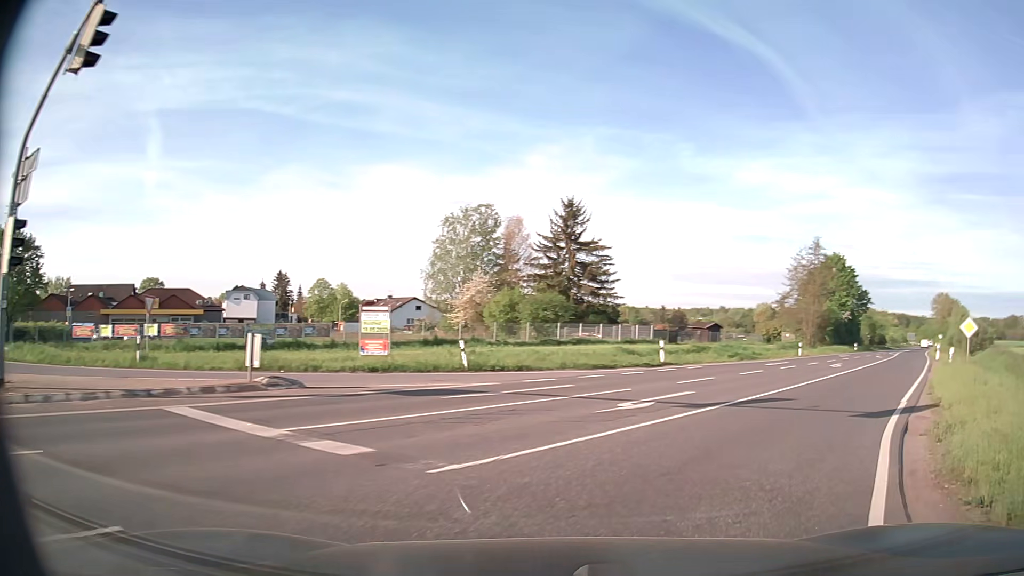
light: Day
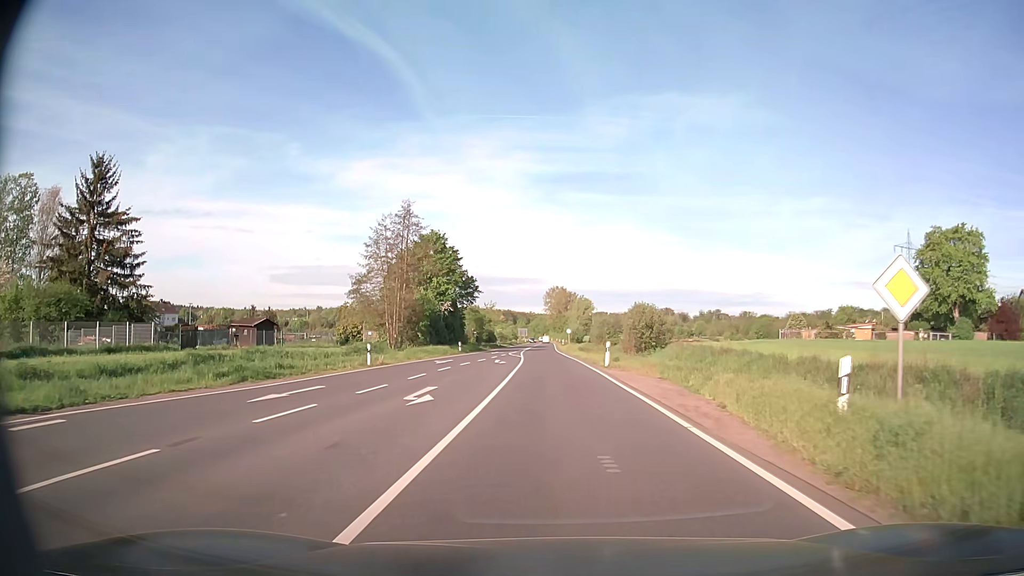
(+8.0, +19.2) m; +35°
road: secondary
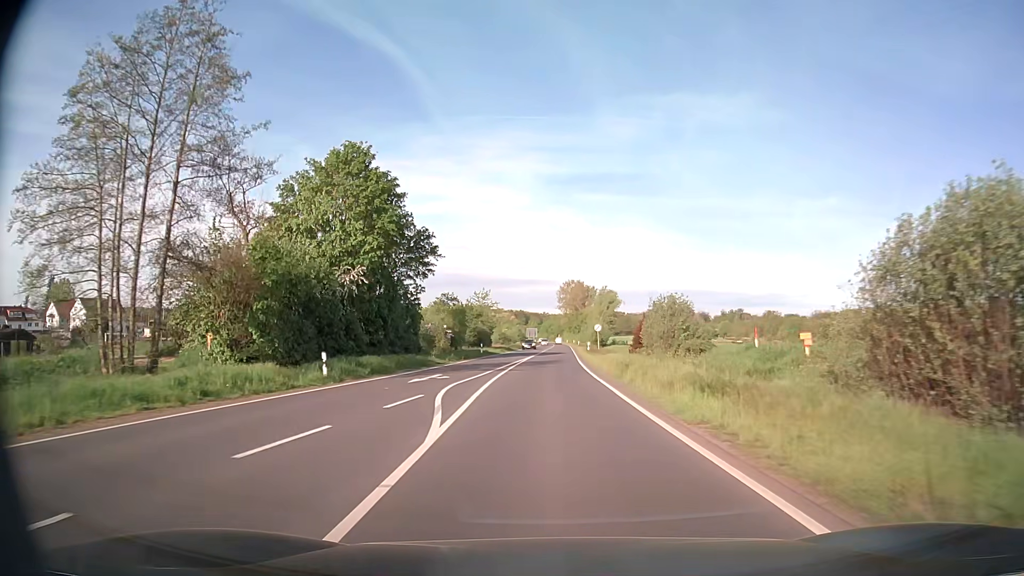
(-0.5, +39.9) m; -1°
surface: asphalt
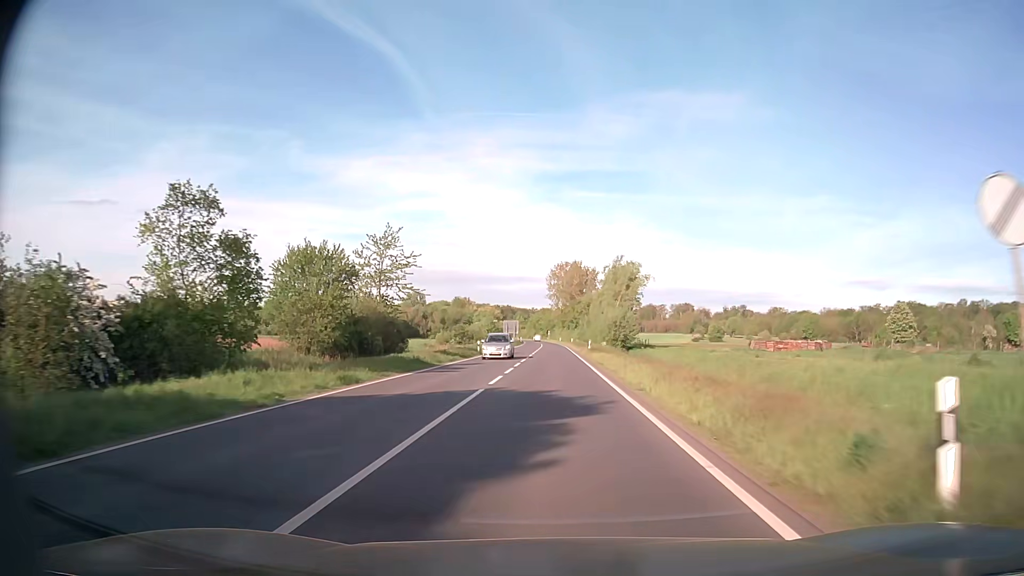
(+0.2, +55.4) m; +1°
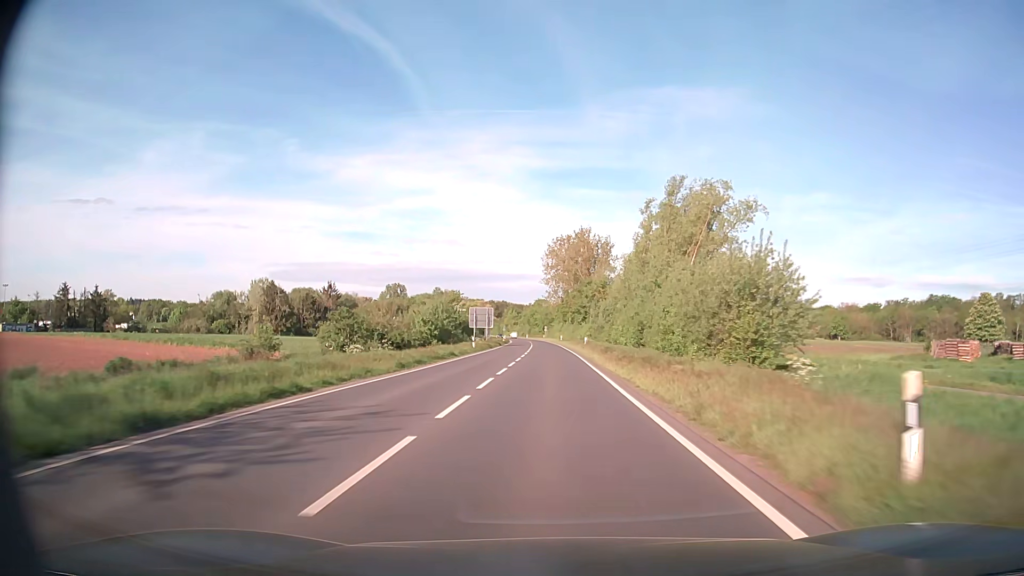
(0.0, +50.7) m; 0°
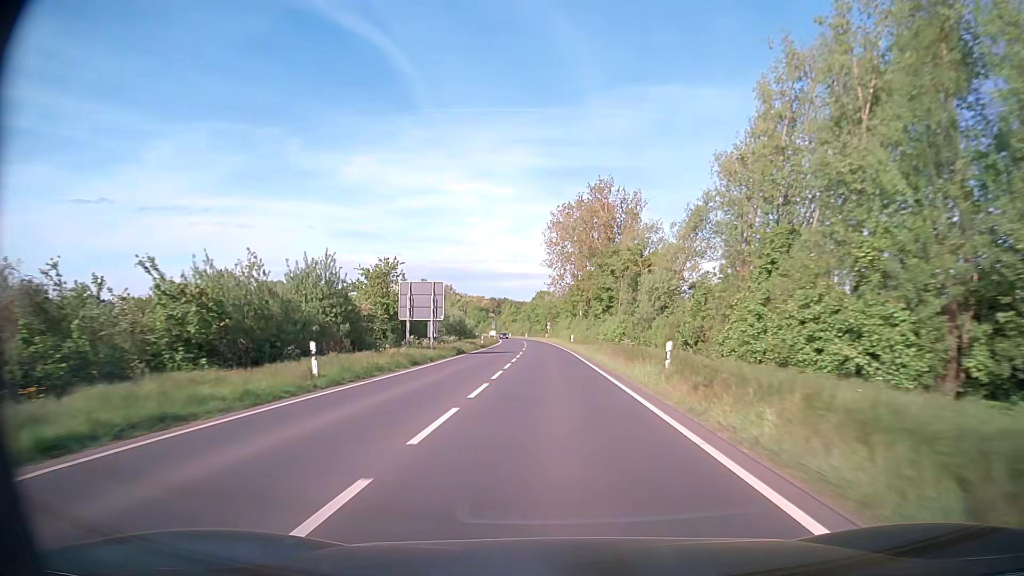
(-0.1, +38.8) m; 0°
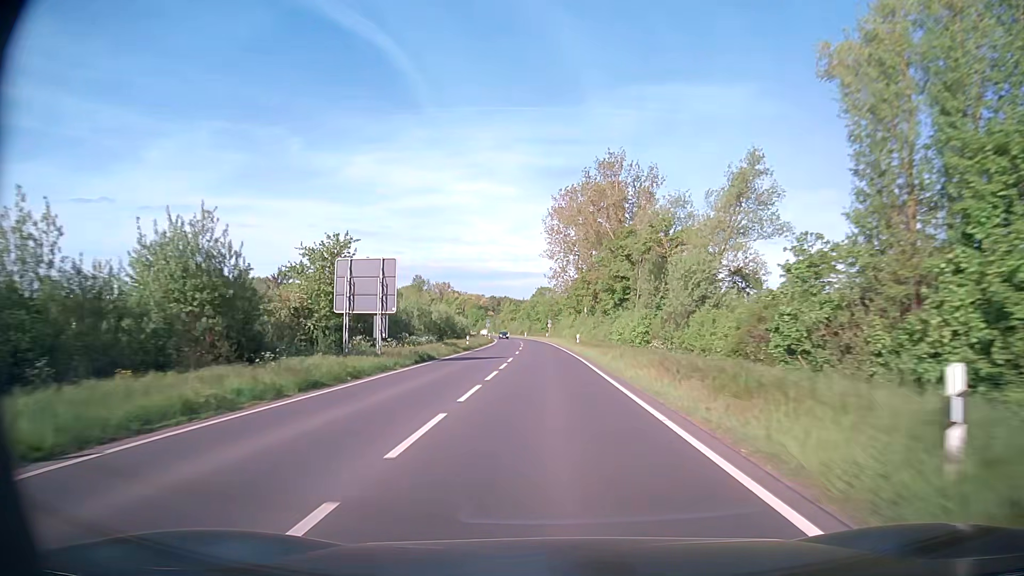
(0.0, +12.8) m; 0°
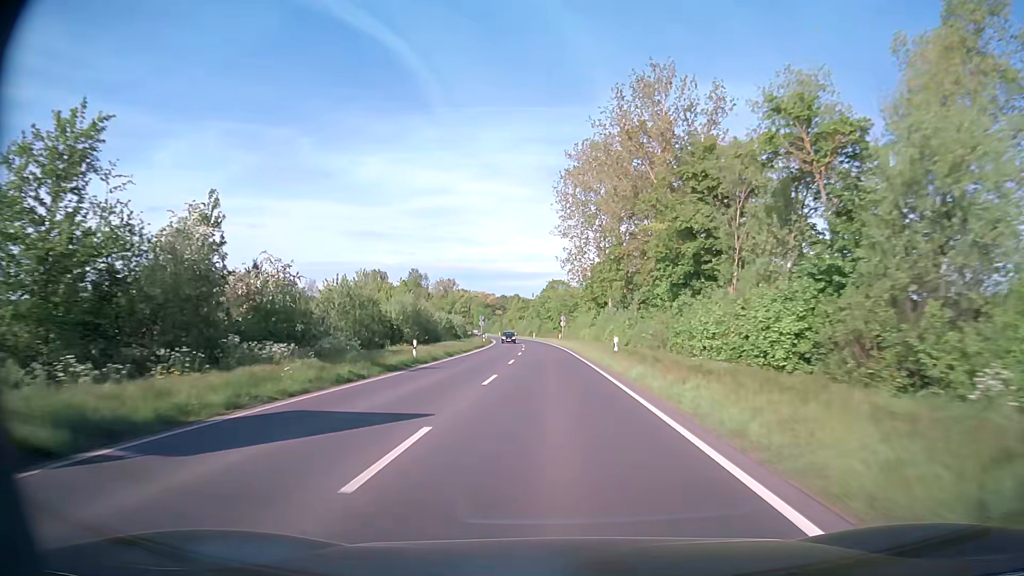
(-0.1, +25.6) m; -1°
(0, +10) (0, +20) (0, +30) (-1, +40) (-1, +50) (-1, +60) (-2, +70) (-2, +80) (-3, +90) (-4, +100) m
